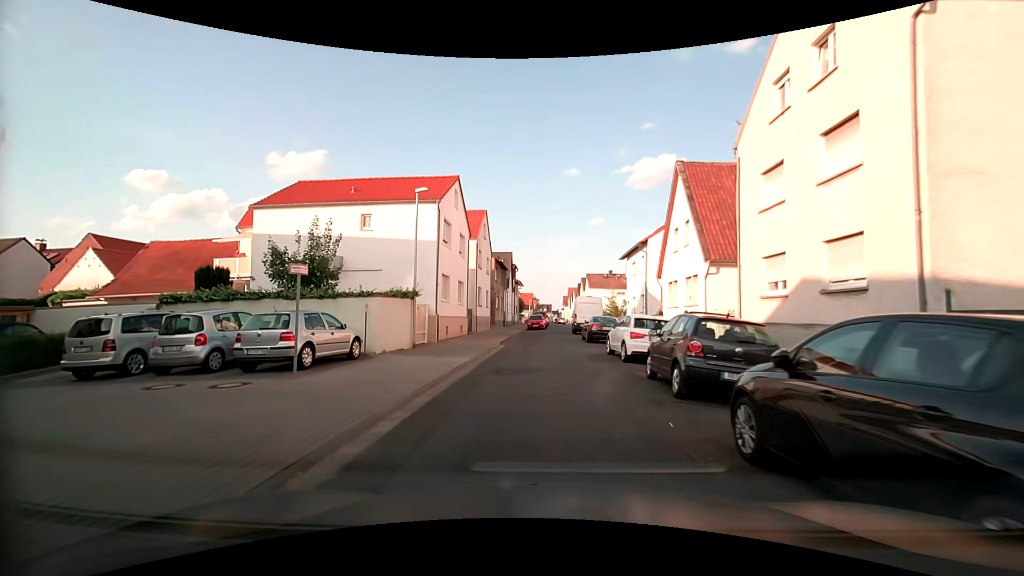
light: Day
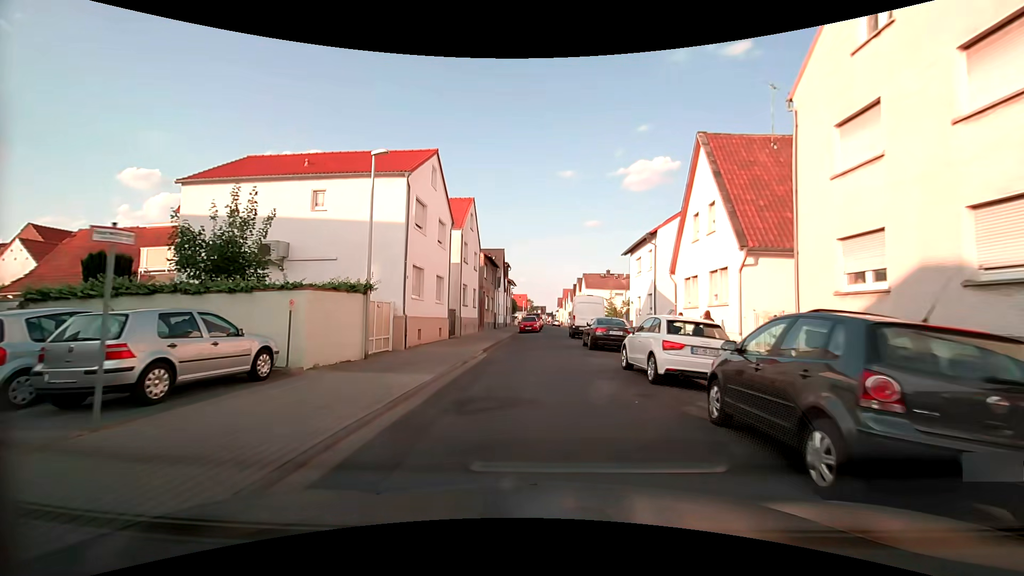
(0.0, +4.6) m; 0°
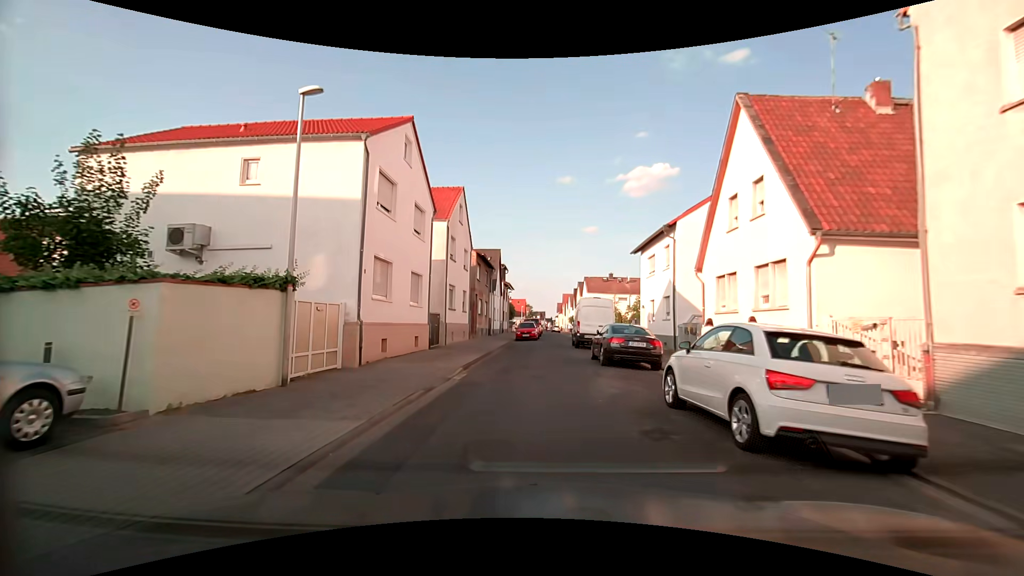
(0.0, +4.6) m; 0°
